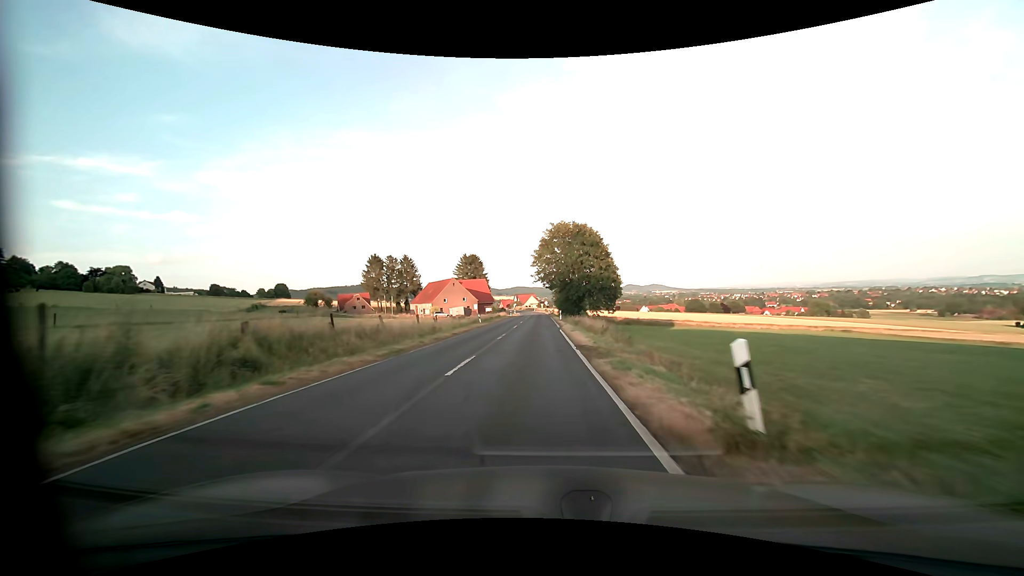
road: secondary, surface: asphalt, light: Day
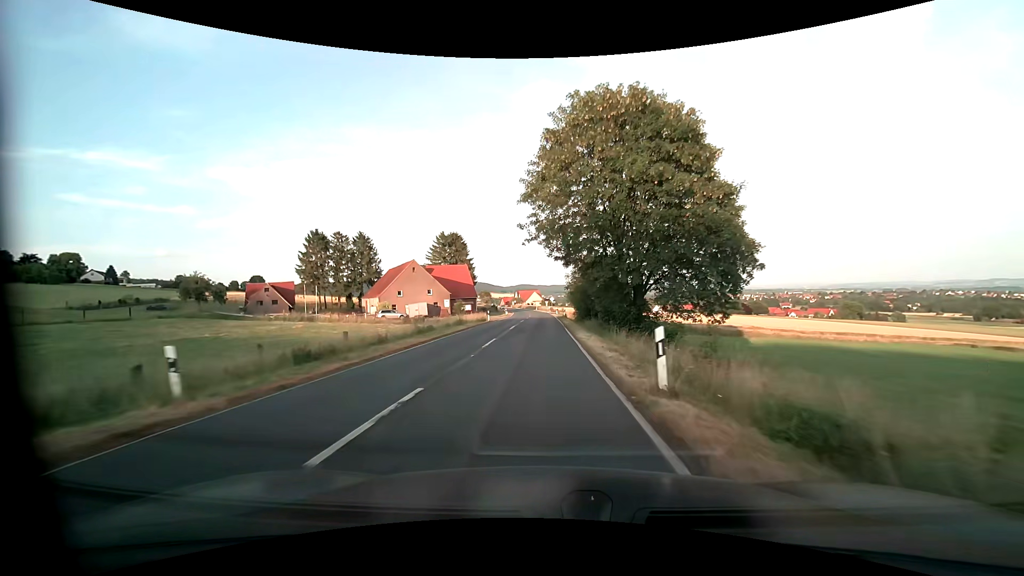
(-0.3, +41.9) m; 0°
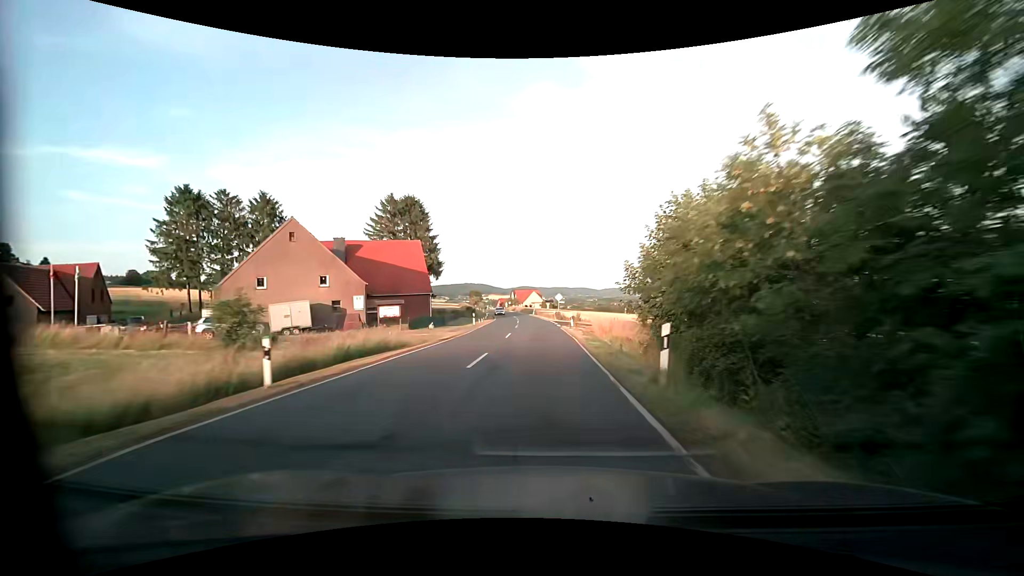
(-0.4, +40.6) m; -1°
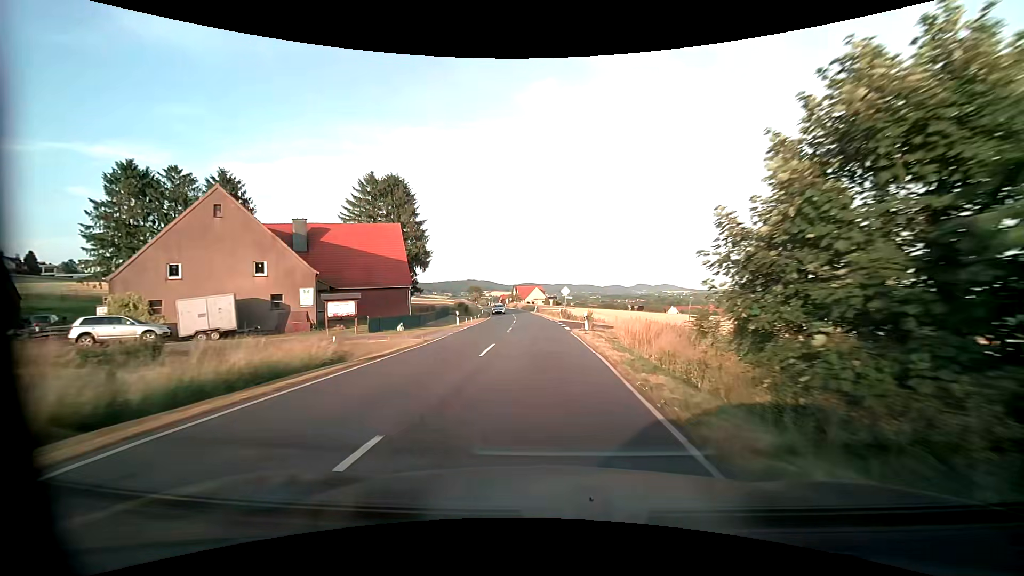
(0.0, +10.3) m; 0°
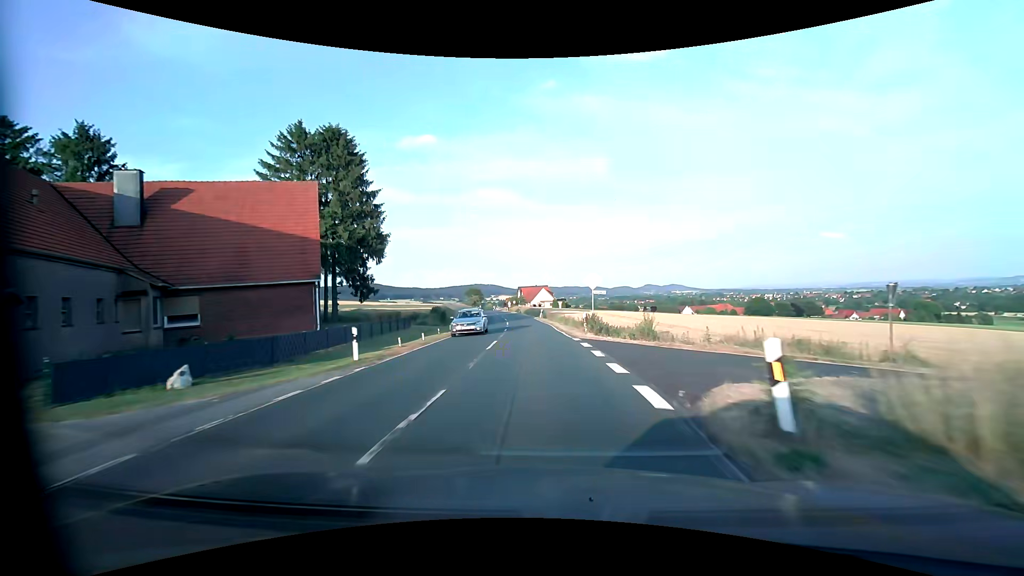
(-0.1, +21.0) m; -1°
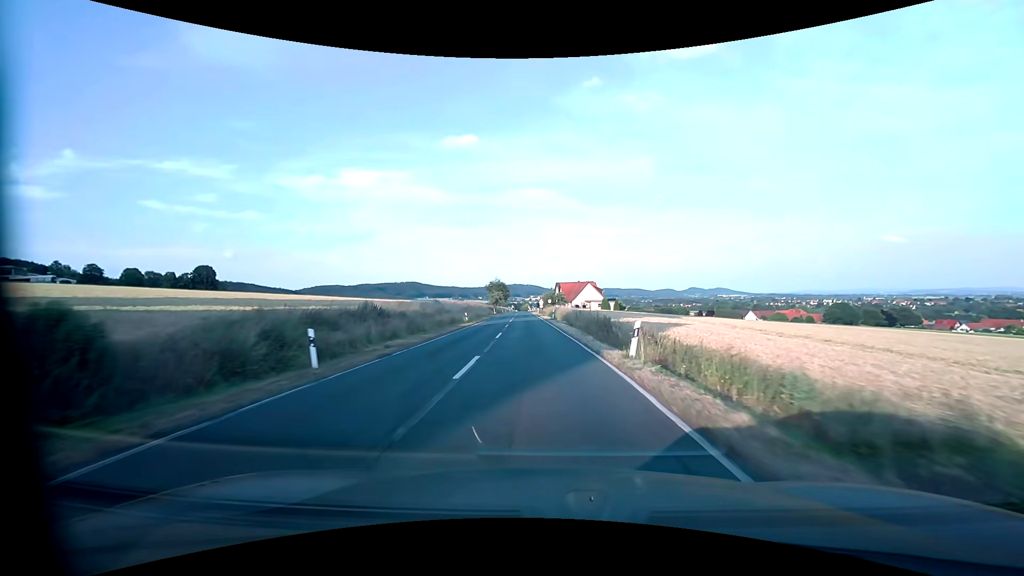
(-1.6, +43.4) m; -4°
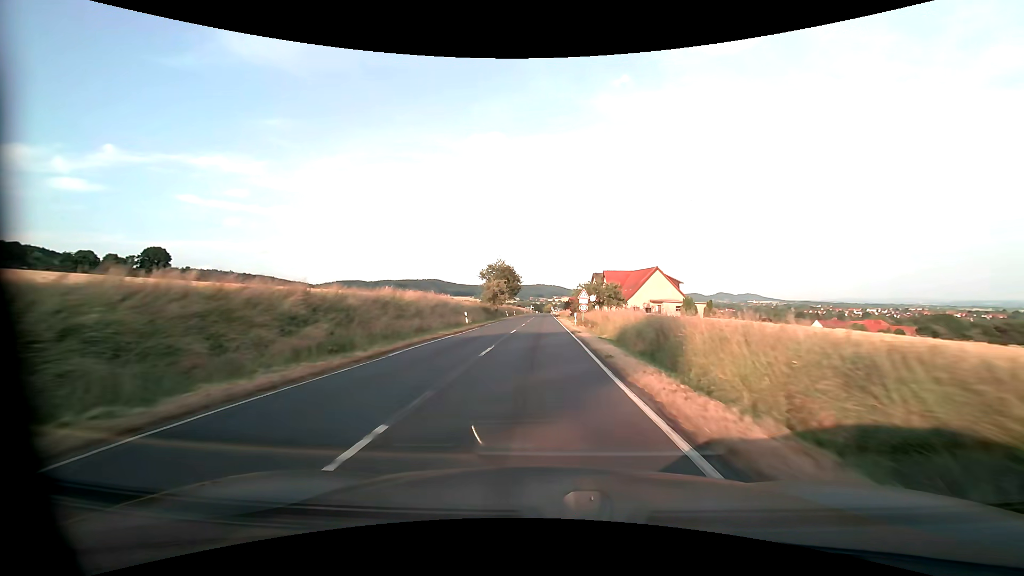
(-2.3, +55.7) m; -3°
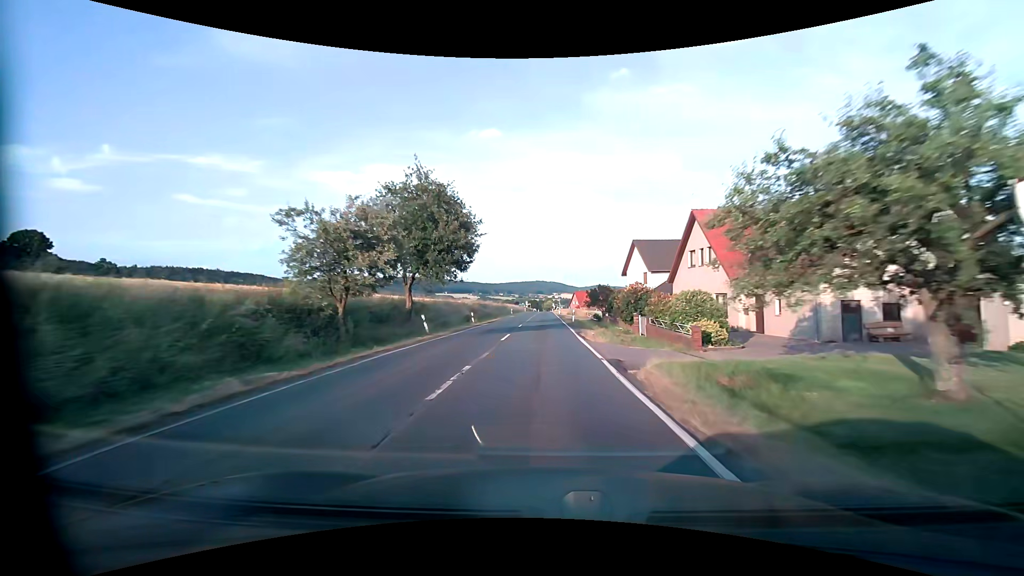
(+0.1, +54.4) m; 0°
(0, +10) (0, +20) (0, +30) (0, +40) (0, +50) (0, +60) (0, +70) (0, +80) (0, +90) (0, +100) m
